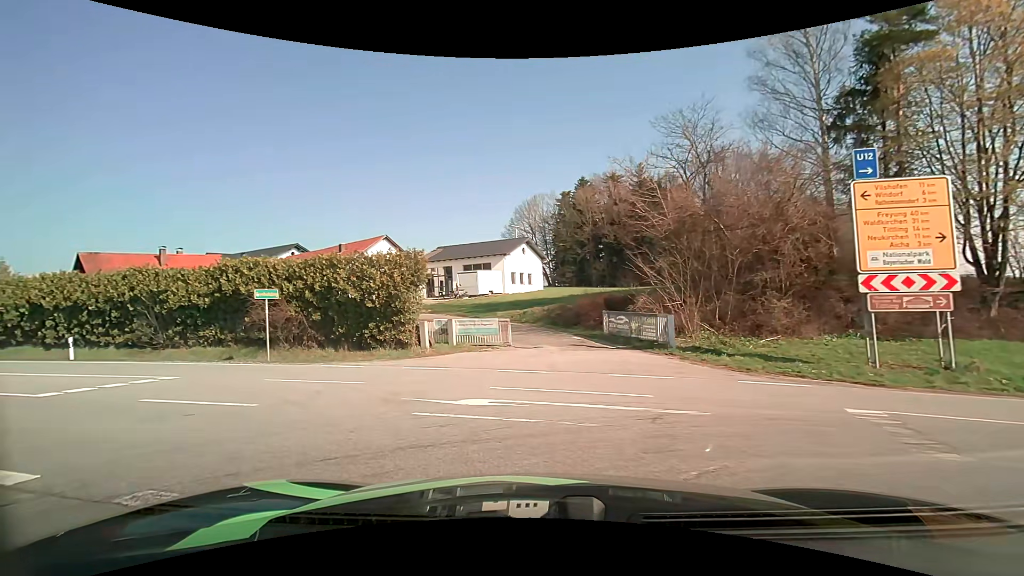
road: motorway_link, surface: asphalt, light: Day
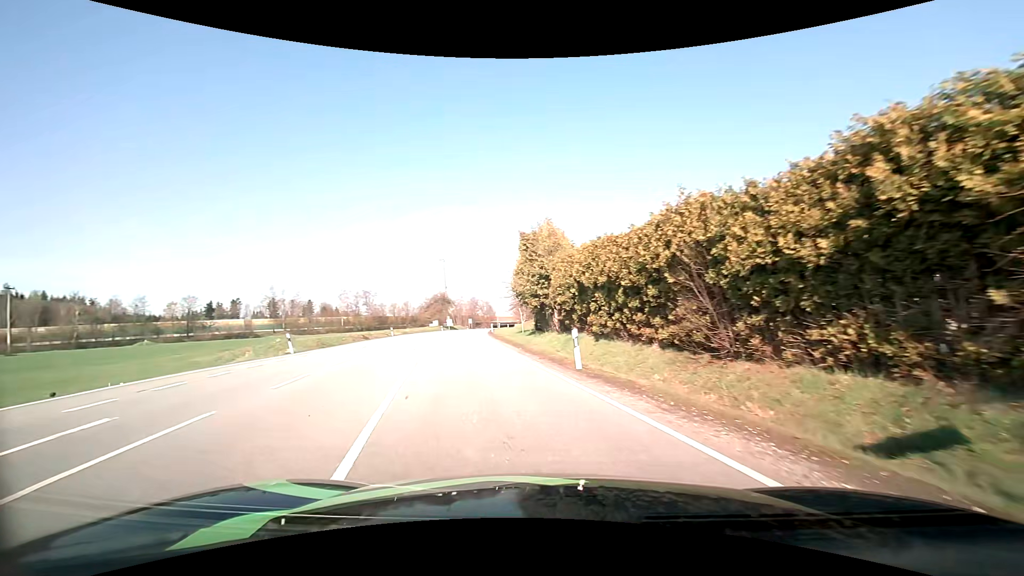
(-9.0, +15.6) m; -59°
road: primary
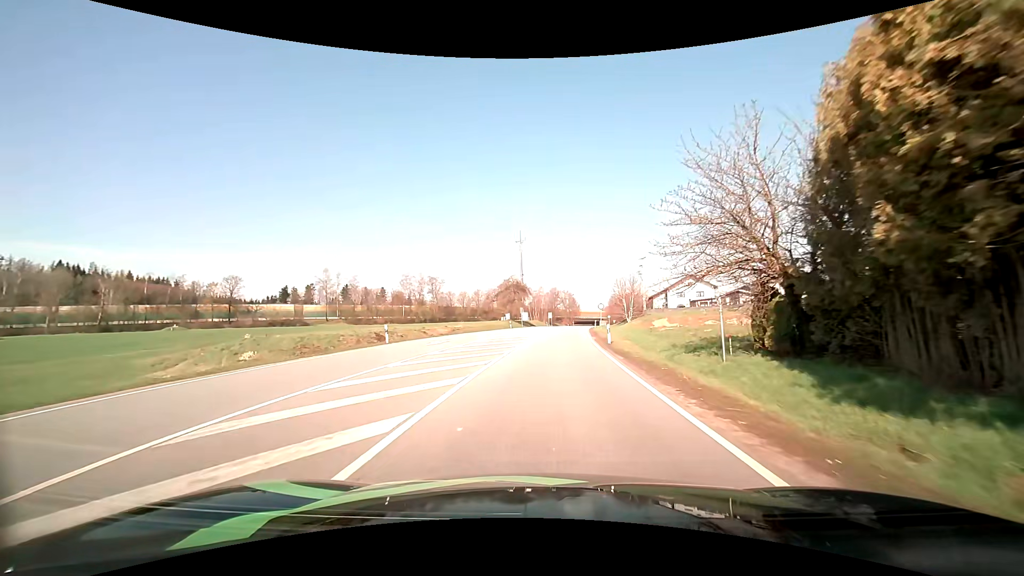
(-5.5, +33.1) m; -10°
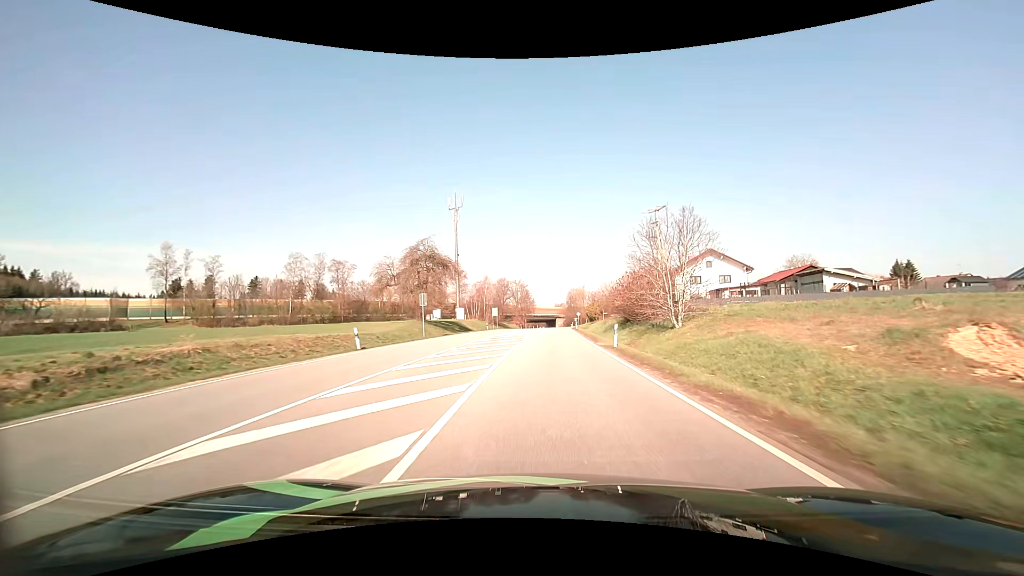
(+1.7, +47.3) m; +5°
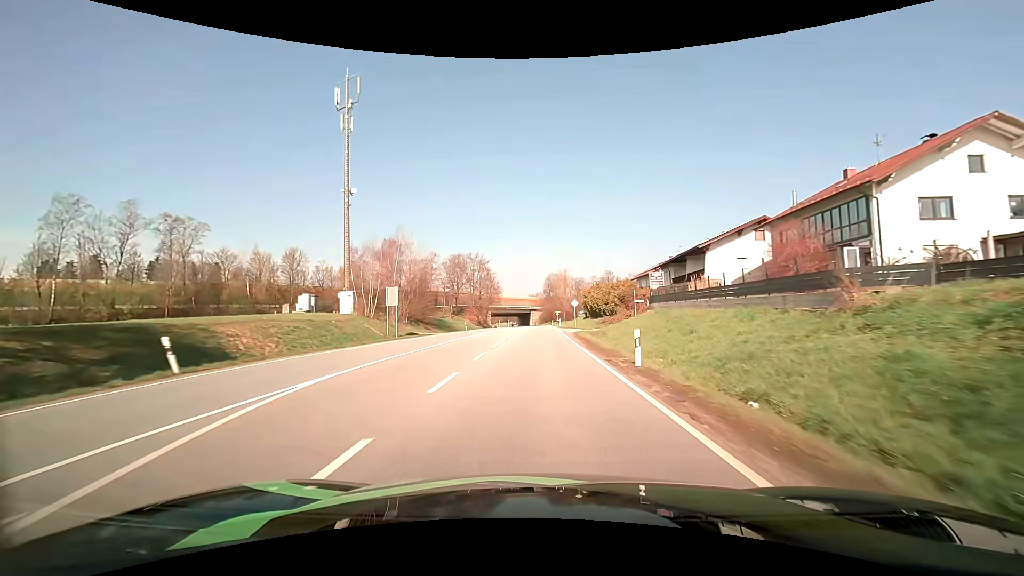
(+1.9, +53.4) m; +3°
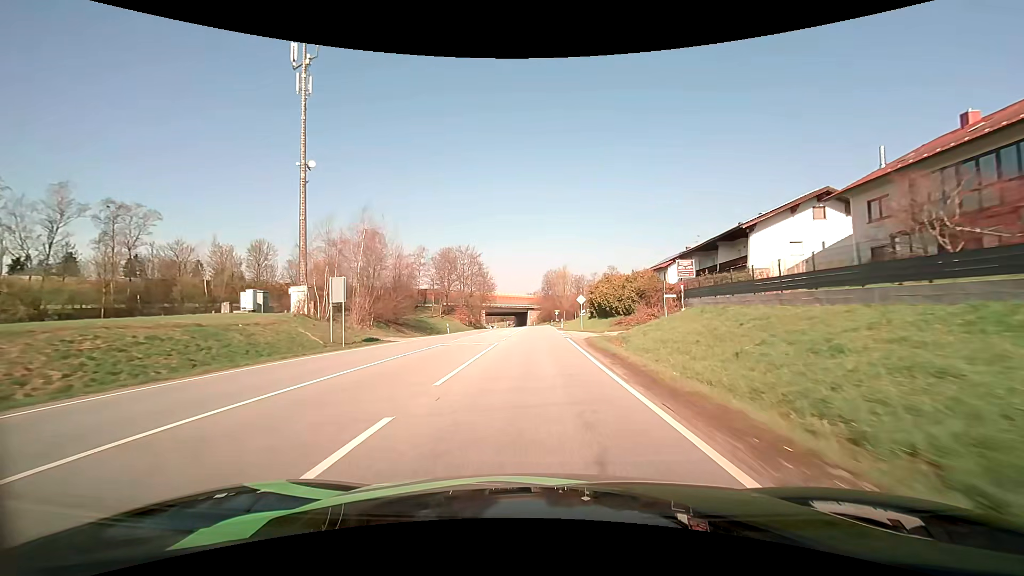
(0.0, +11.0) m; 0°
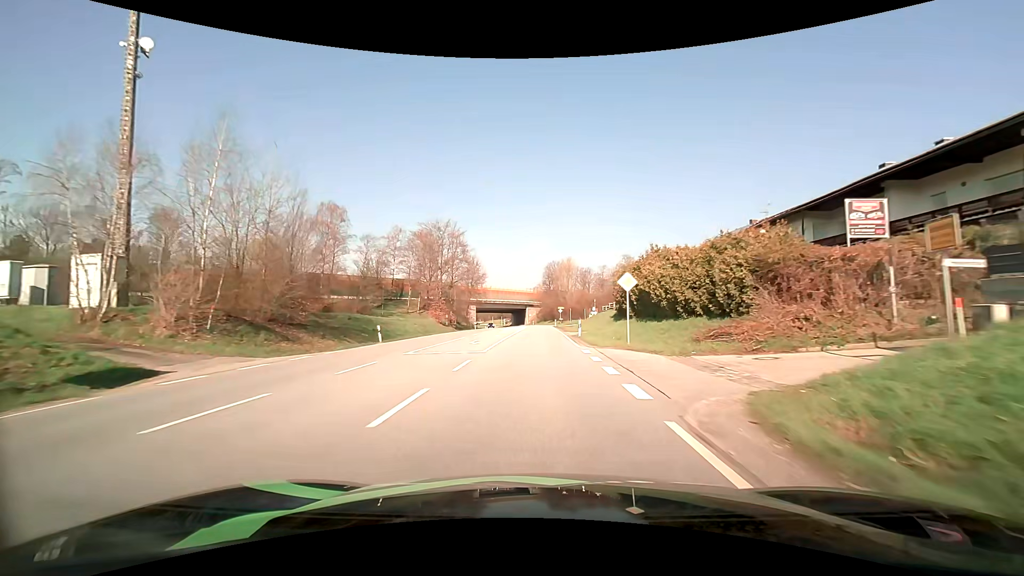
(0.0, +22.3) m; 0°
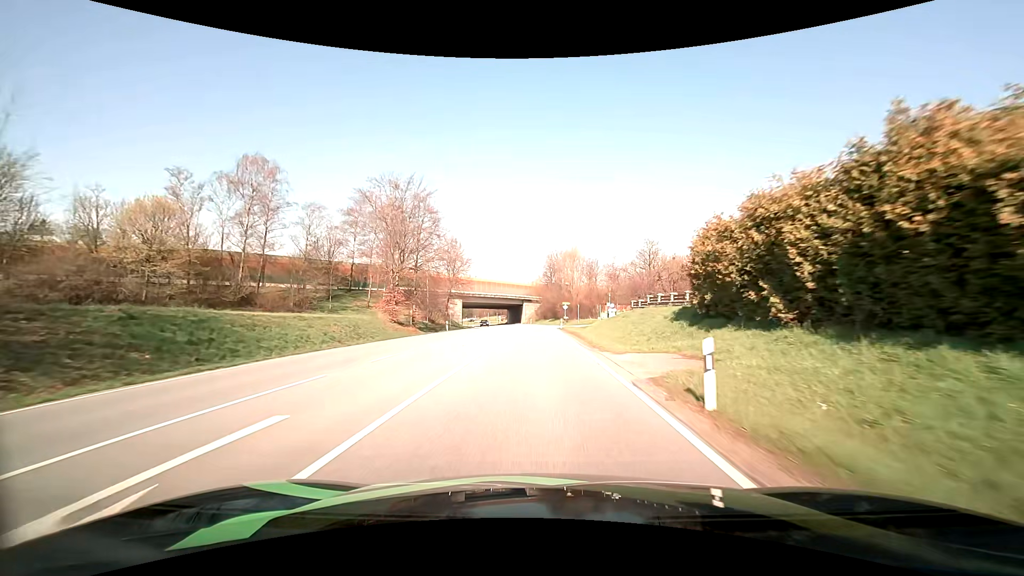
(0.0, +22.1) m; 0°
(0, +10) (0, +20) (0, +30) (0, +40) (0, +50) (0, +60) (-1, +70) (-1, +80) (-2, +90) (-3, +100) m
